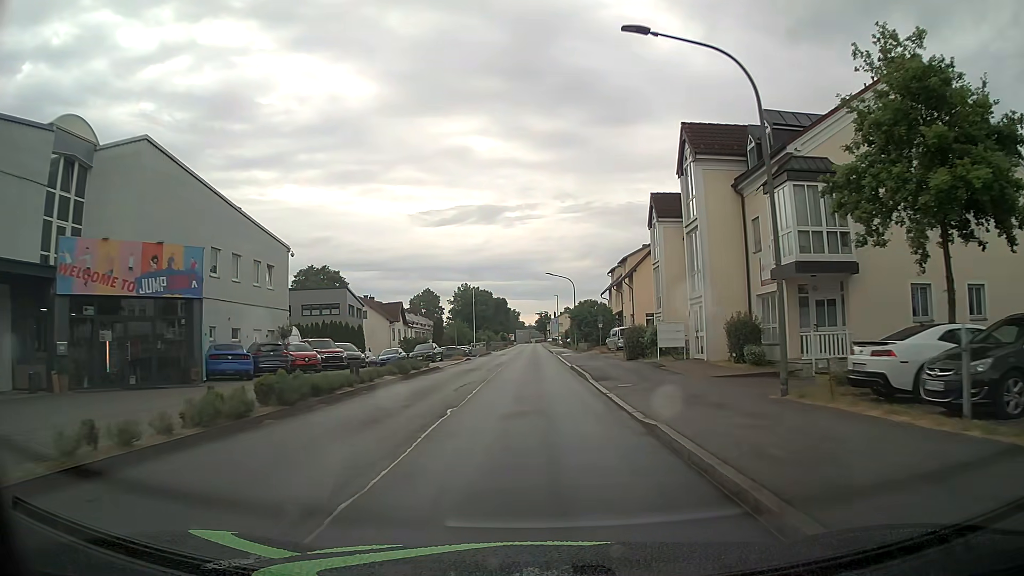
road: unclassified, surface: asphalt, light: Day
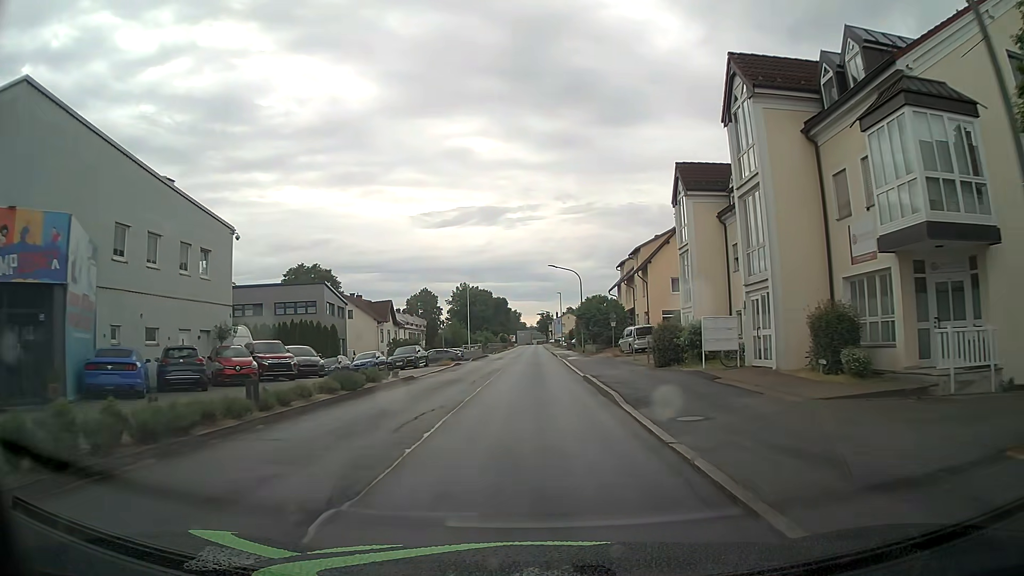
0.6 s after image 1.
(0.0, +7.6) m; 0°
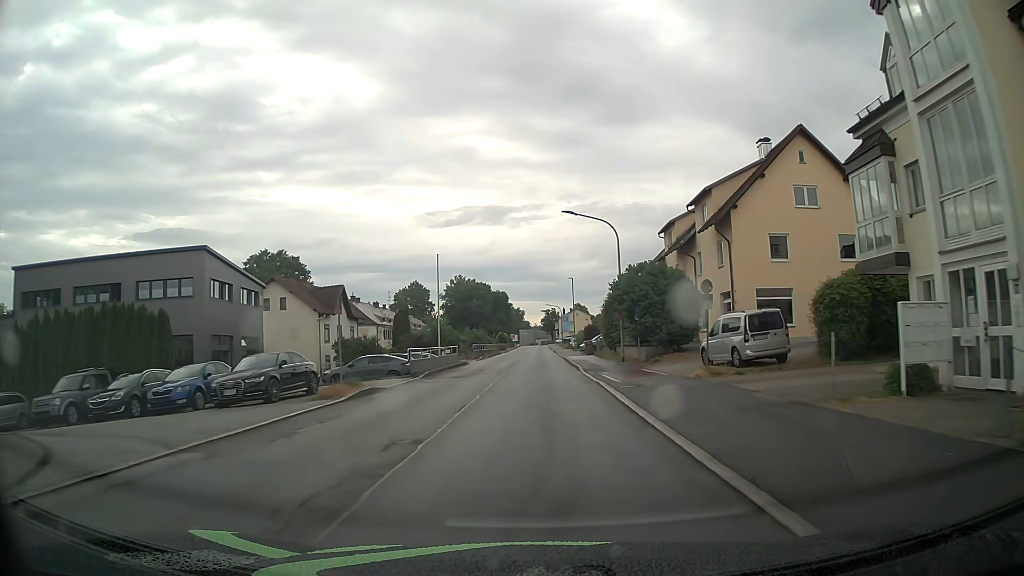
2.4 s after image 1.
(0.0, +23.3) m; 0°
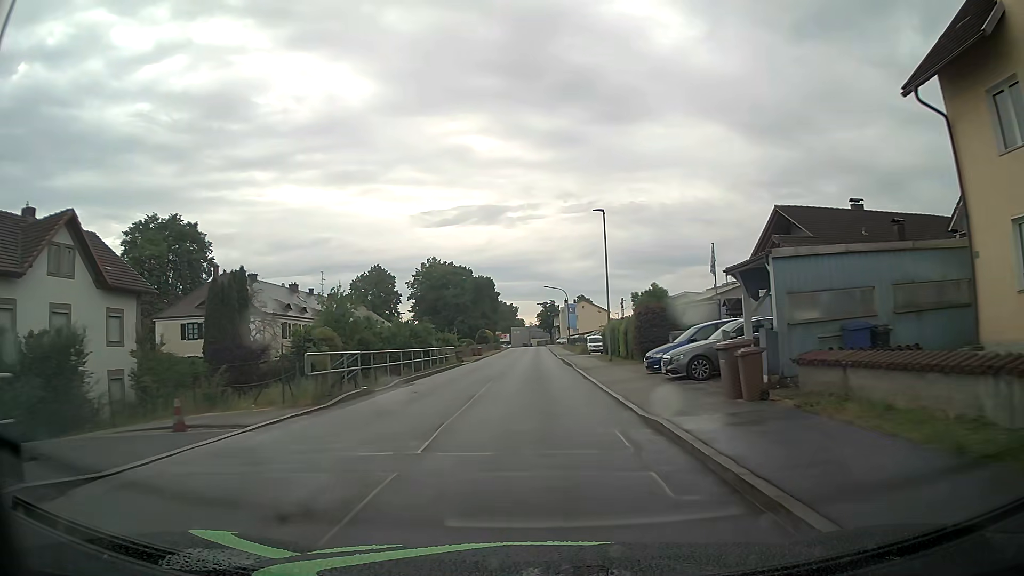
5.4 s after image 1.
(0.0, +39.5) m; 0°
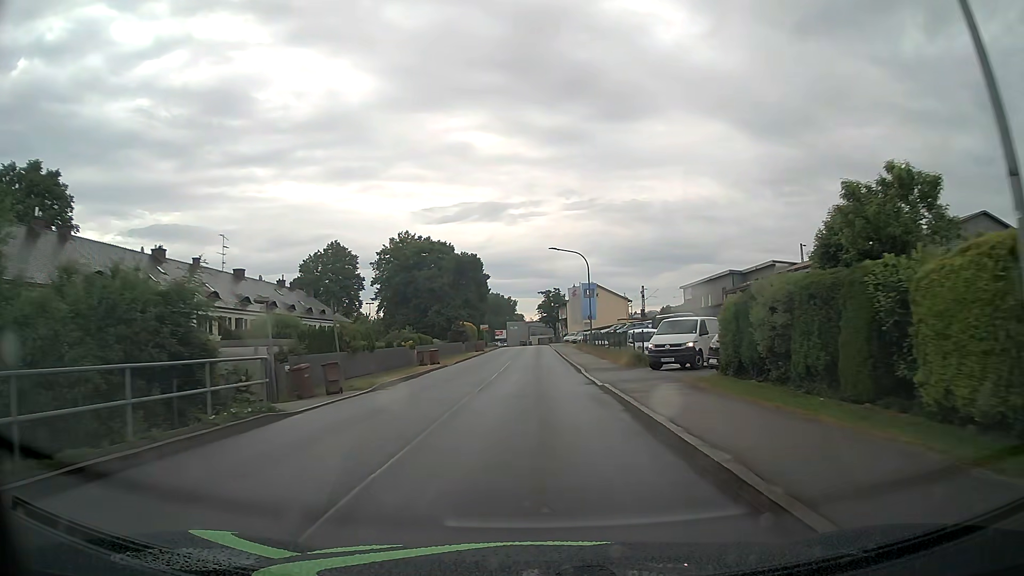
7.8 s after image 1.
(-0.1, +31.5) m; 0°
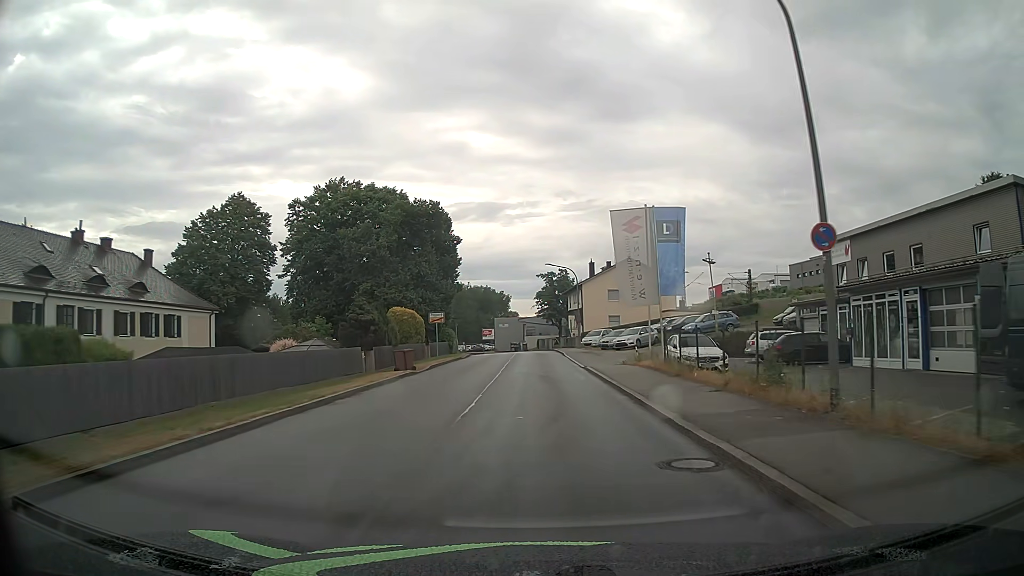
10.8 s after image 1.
(-0.3, +38.8) m; 0°
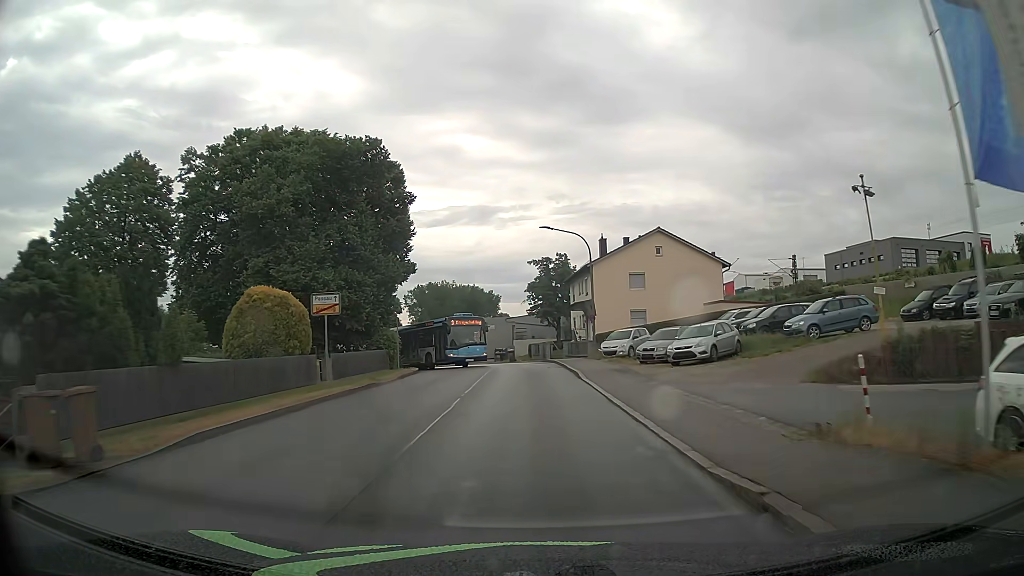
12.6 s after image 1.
(+0.2, +21.1) m; +1°
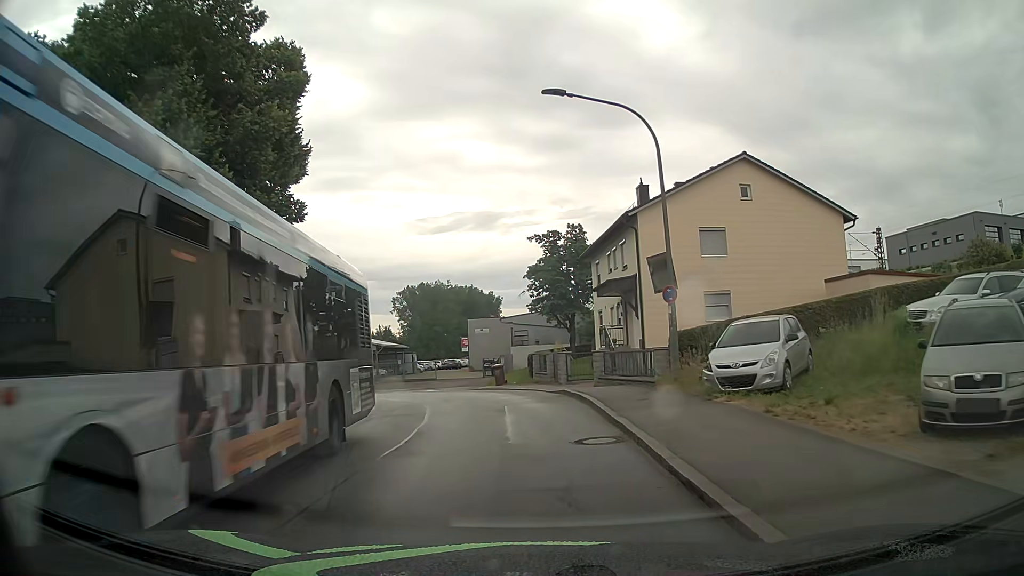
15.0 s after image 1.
(+0.1, +21.0) m; 0°
